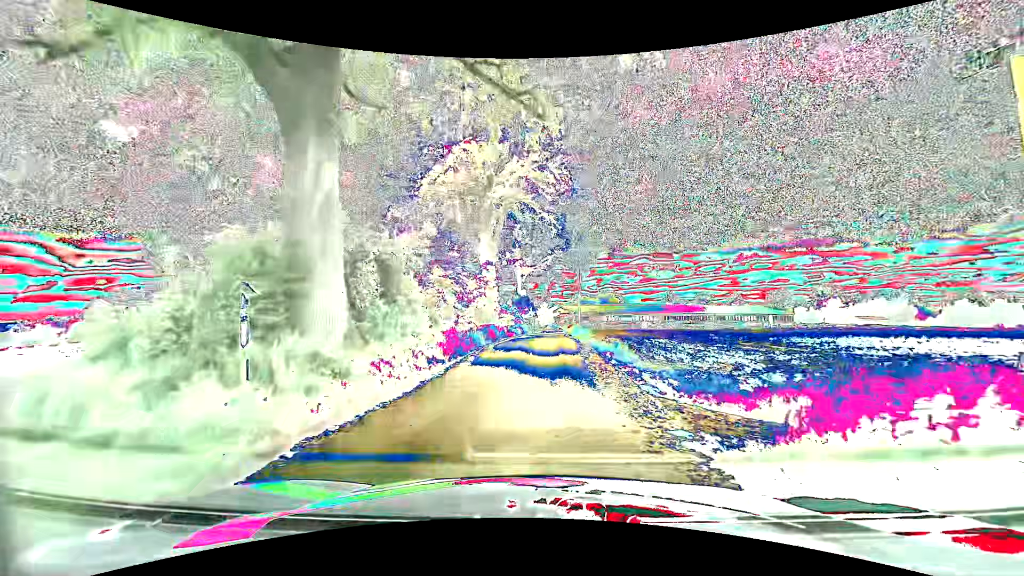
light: Day
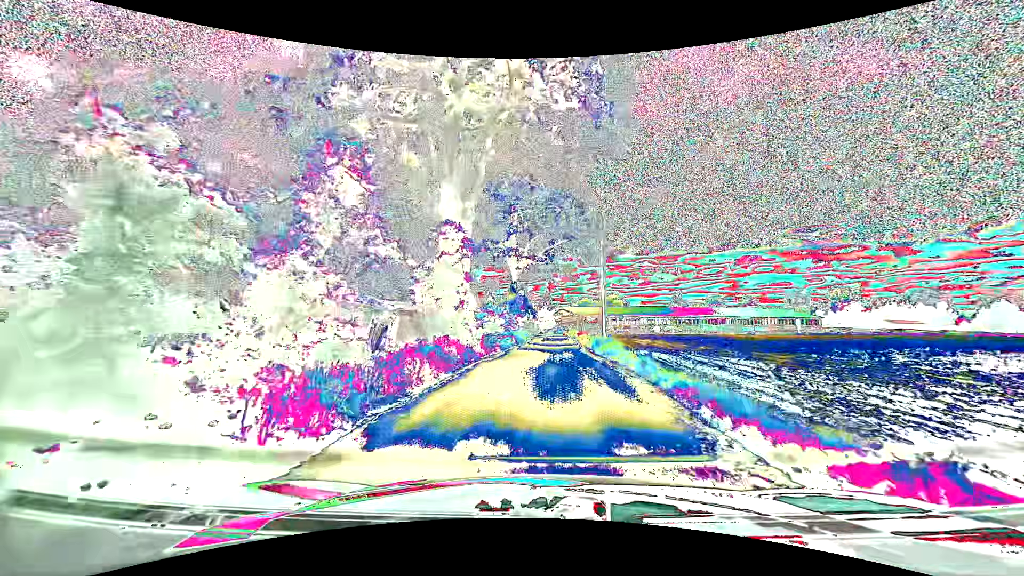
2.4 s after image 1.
(0.0, +15.1) m; -1°
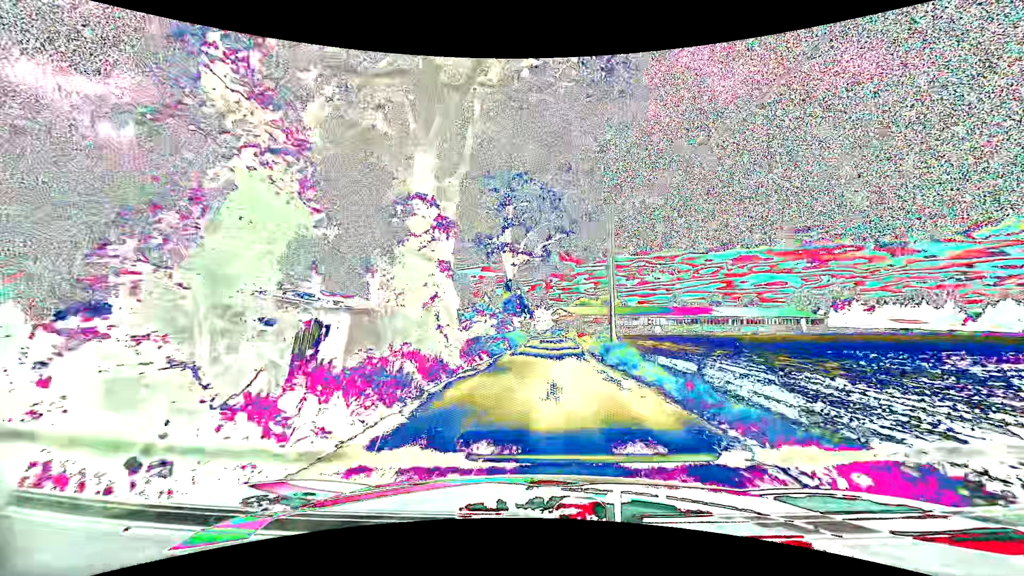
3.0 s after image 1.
(+0.1, +4.3) m; +1°
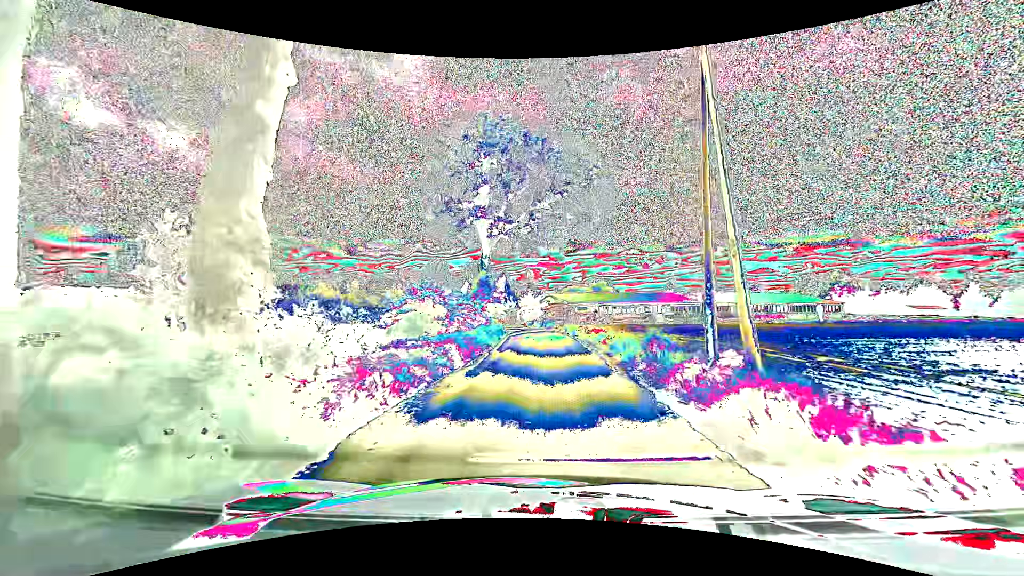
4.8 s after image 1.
(+0.1, +14.2) m; +1°
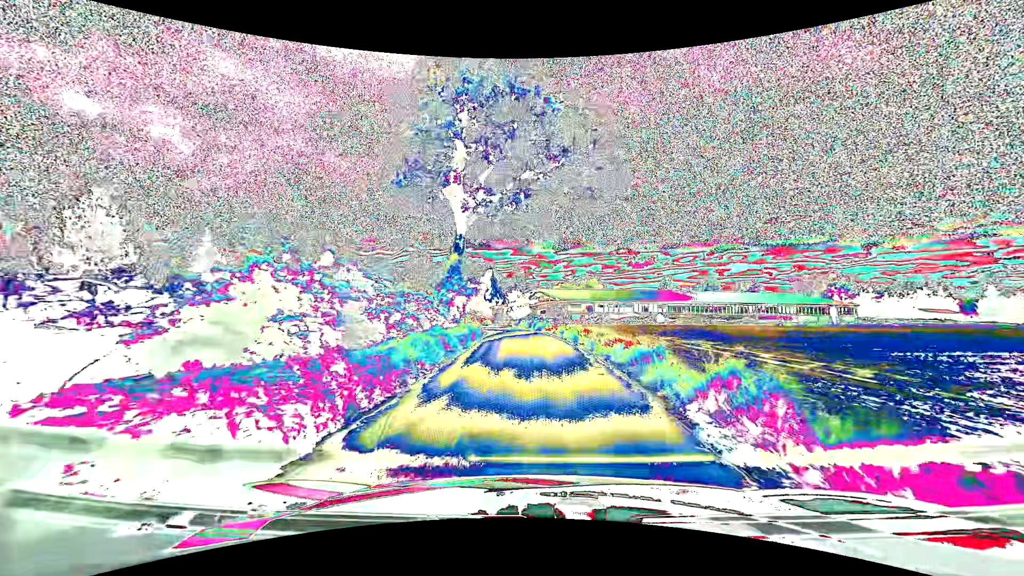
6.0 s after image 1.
(+0.1, +10.0) m; +1°
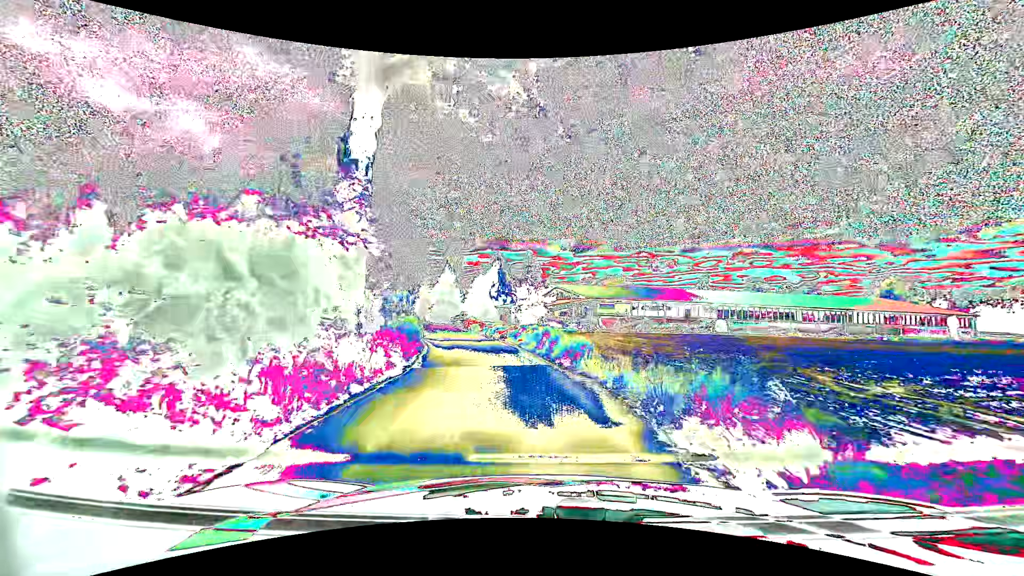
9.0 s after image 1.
(0.0, +22.6) m; -1°
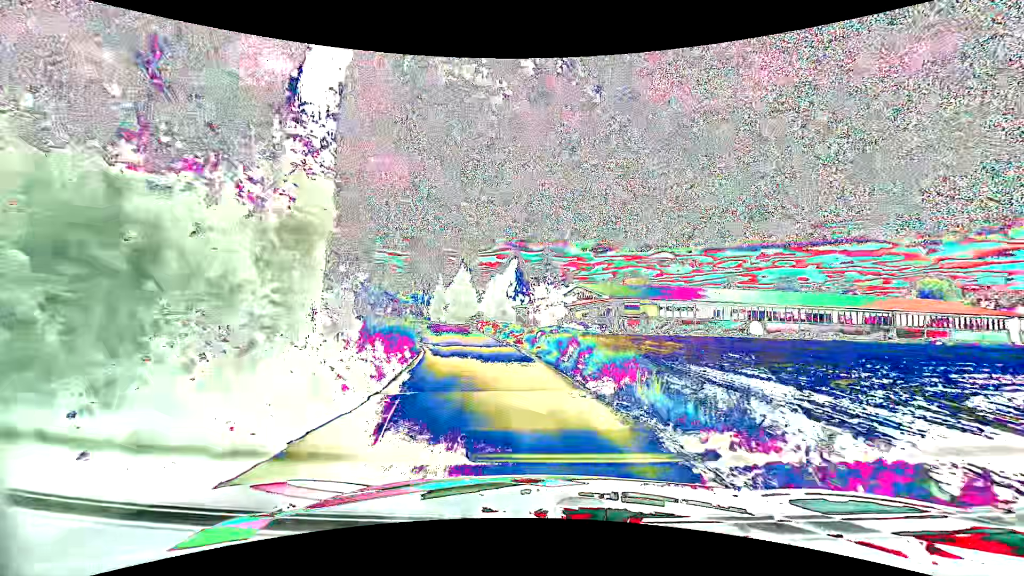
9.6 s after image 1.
(-0.1, +4.0) m; -2°
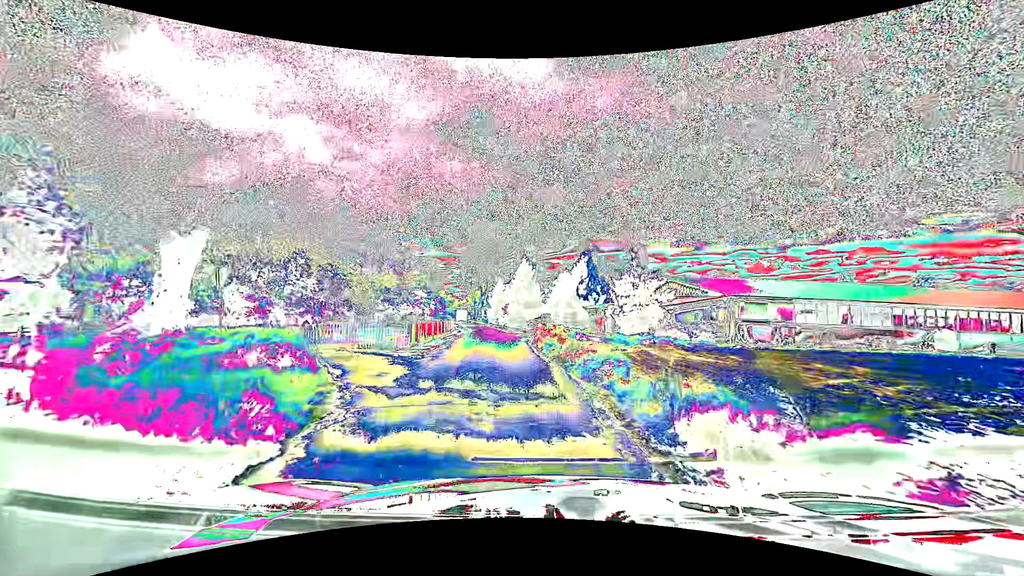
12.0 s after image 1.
(-1.0, +14.8) m; -8°
